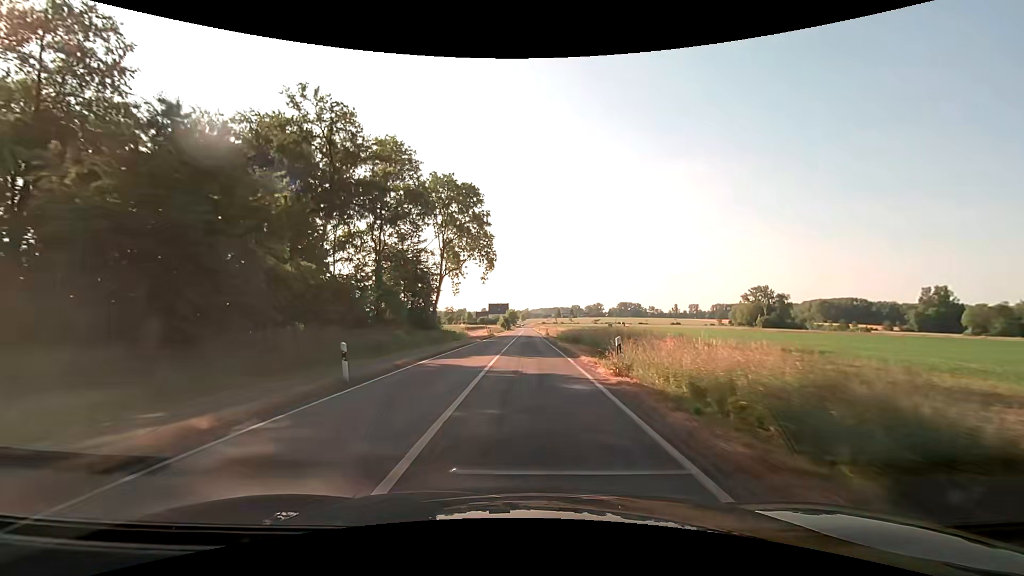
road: secondary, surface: asphalt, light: Day
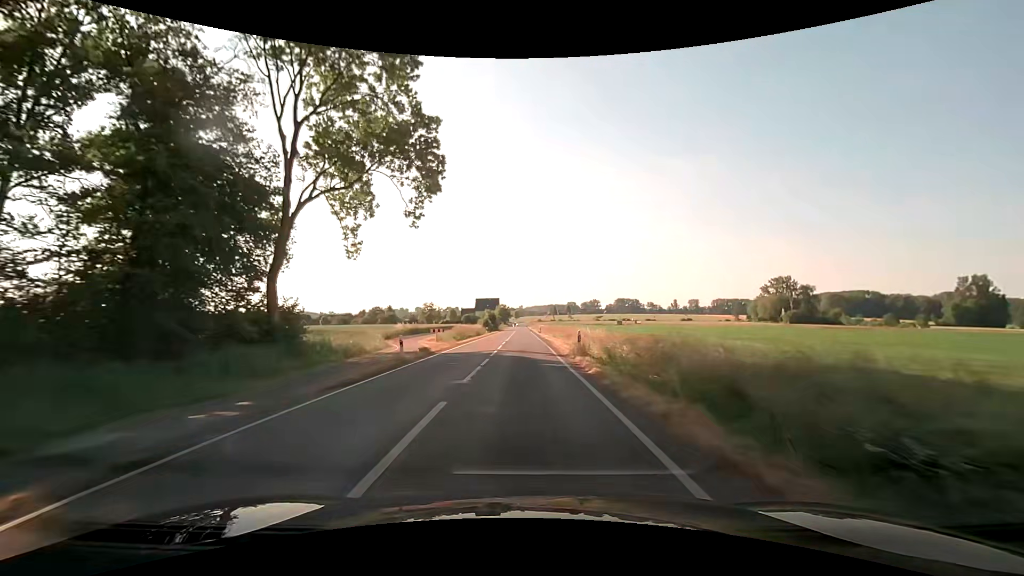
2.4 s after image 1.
(+0.7, +43.1) m; +1°
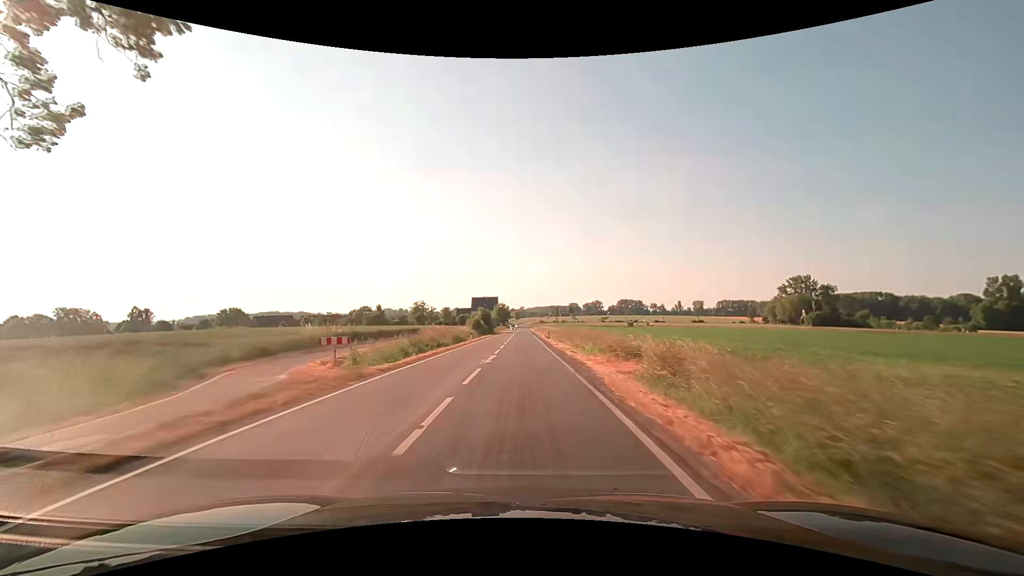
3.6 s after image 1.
(0.0, +21.6) m; 0°
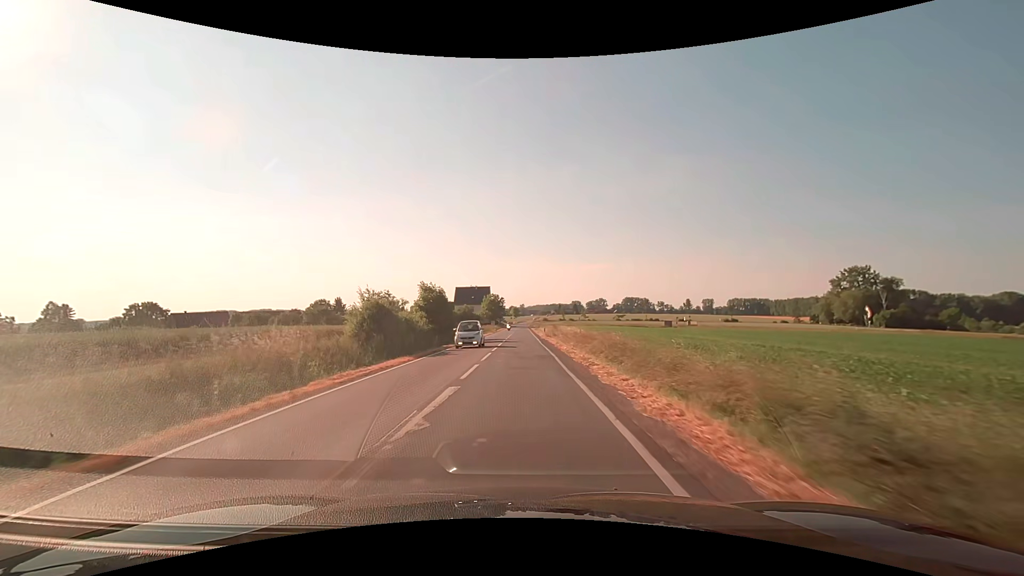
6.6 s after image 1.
(0.0, +54.0) m; 0°
(0, +10) (0, +20) (0, +30) (0, +40) (0, +50) (0, +60) (0, +70) (0, +80) (0, +90) (0, +100) m
